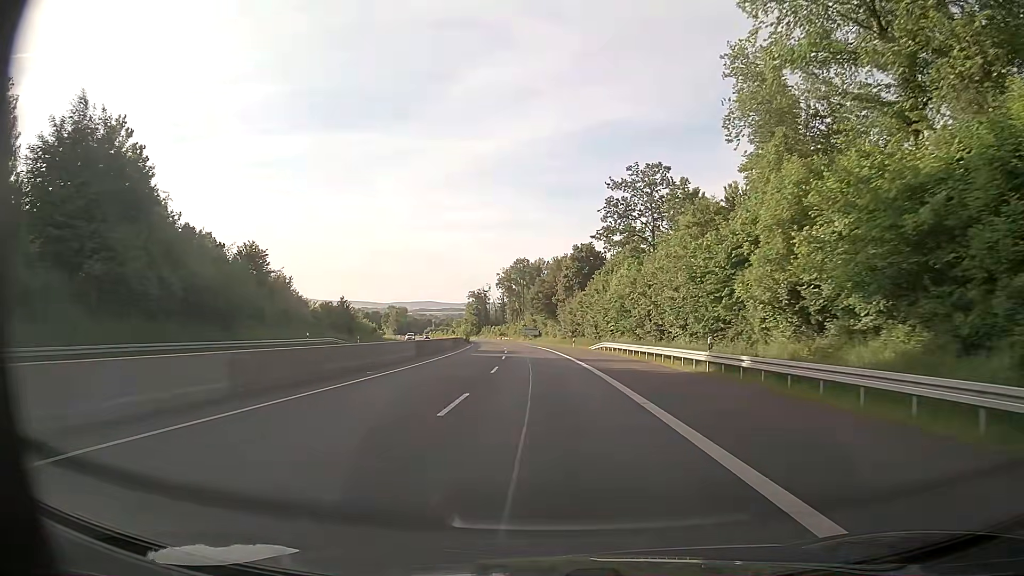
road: trunk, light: Day
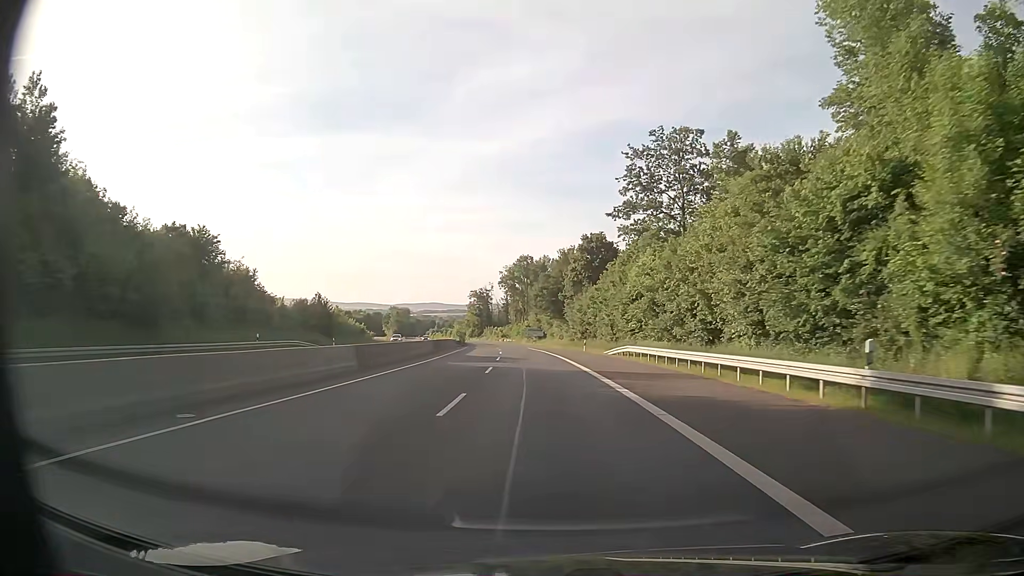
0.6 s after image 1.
(0.0, +12.2) m; 0°
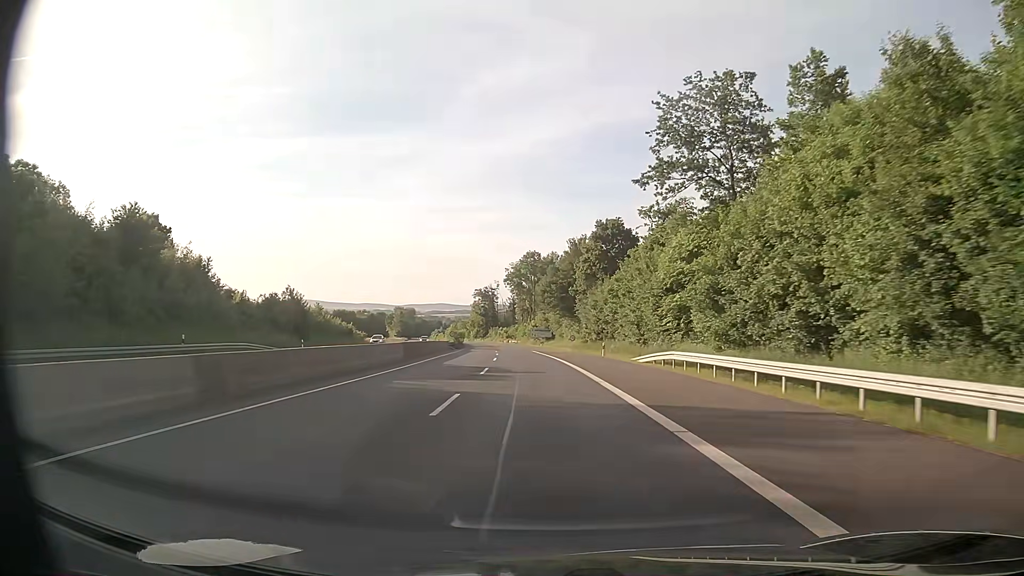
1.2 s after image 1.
(-0.1, +12.2) m; -1°
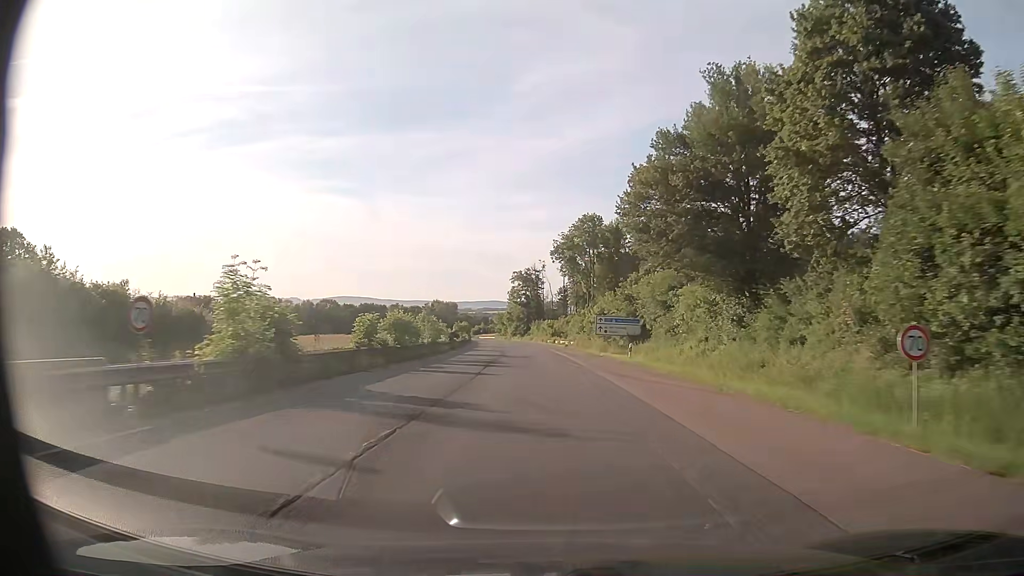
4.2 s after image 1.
(-2.2, +60.7) m; -5°
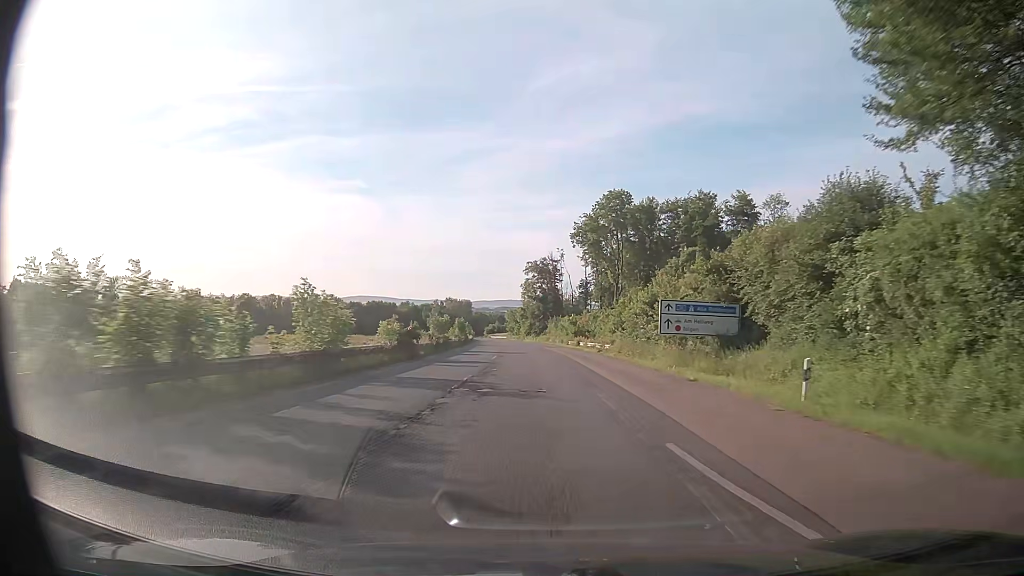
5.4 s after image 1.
(-0.2, +24.3) m; -2°
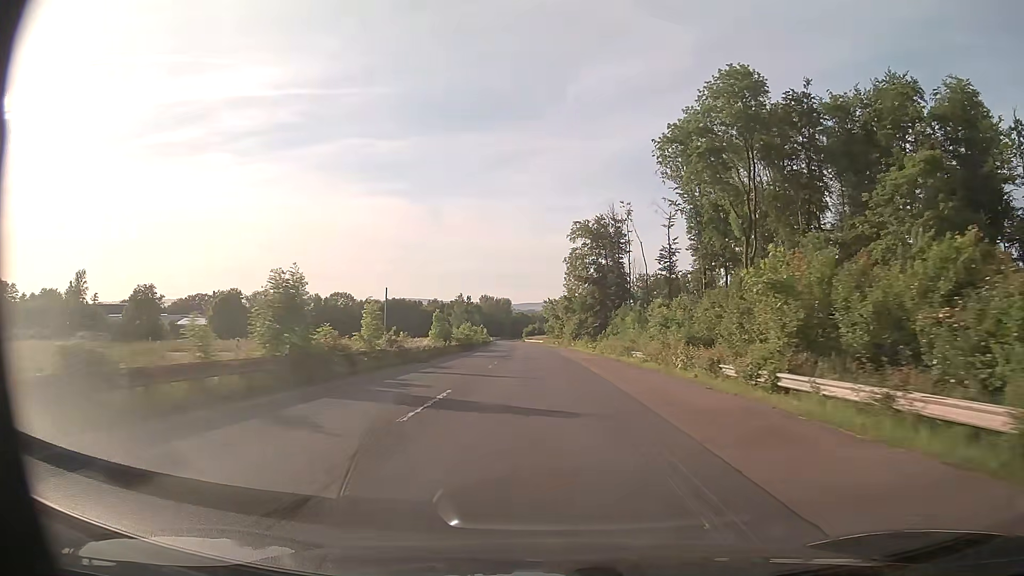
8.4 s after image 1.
(-1.4, +60.2) m; -3°
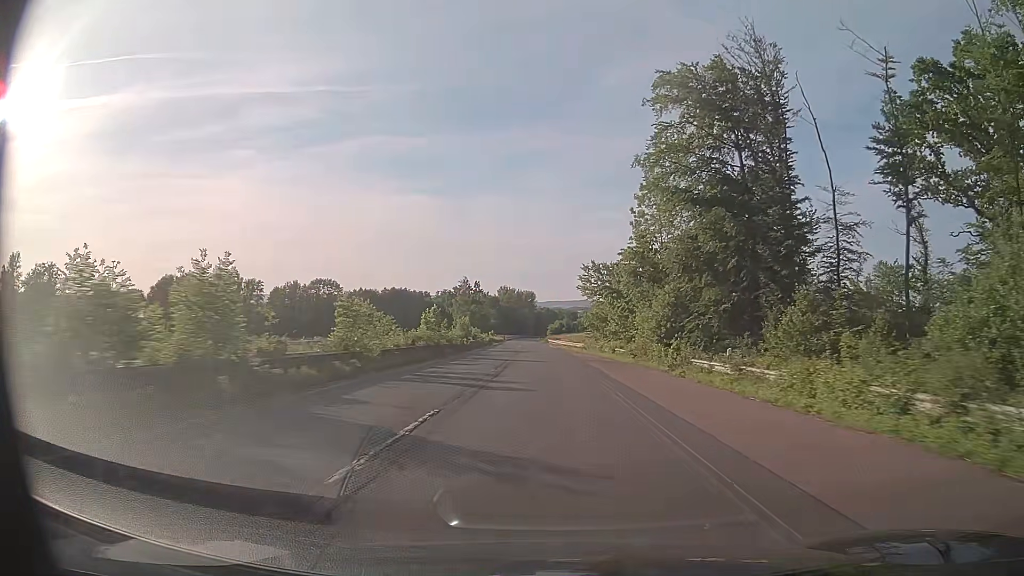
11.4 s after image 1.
(-1.5, +59.8) m; -2°
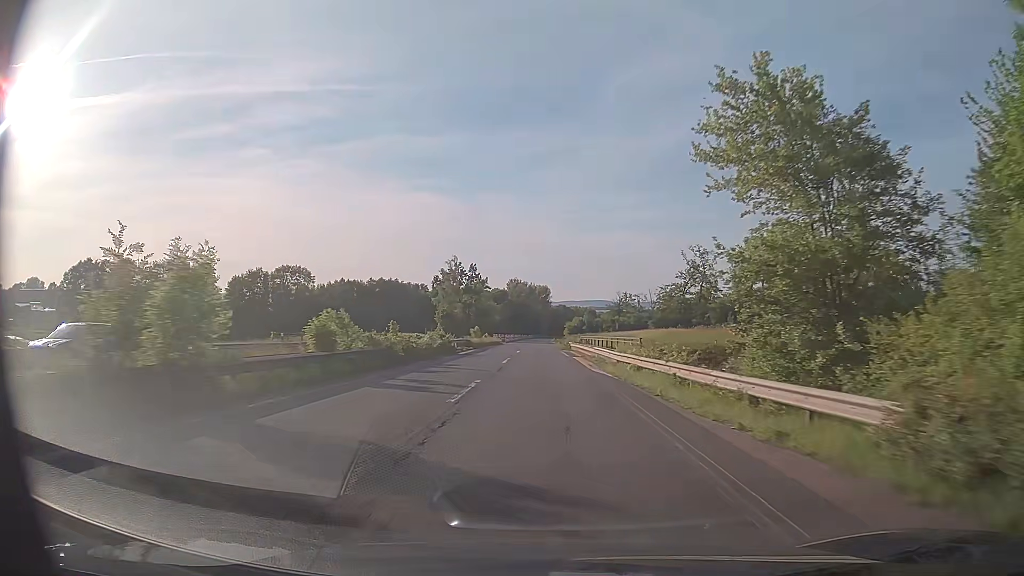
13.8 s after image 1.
(-0.4, +48.3) m; -1°
(0, +10) (0, +20) (0, +30) (0, +40) (0, +50) (-1, +60) (-1, +70) (-1, +80) (-1, +90) (-1, +100) m
